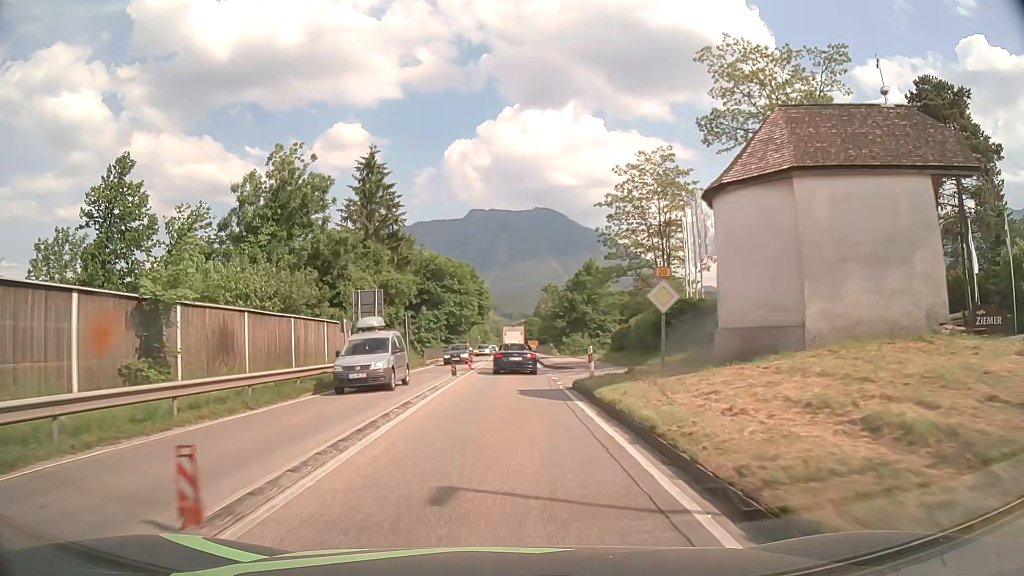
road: primary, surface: asphalt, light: Day
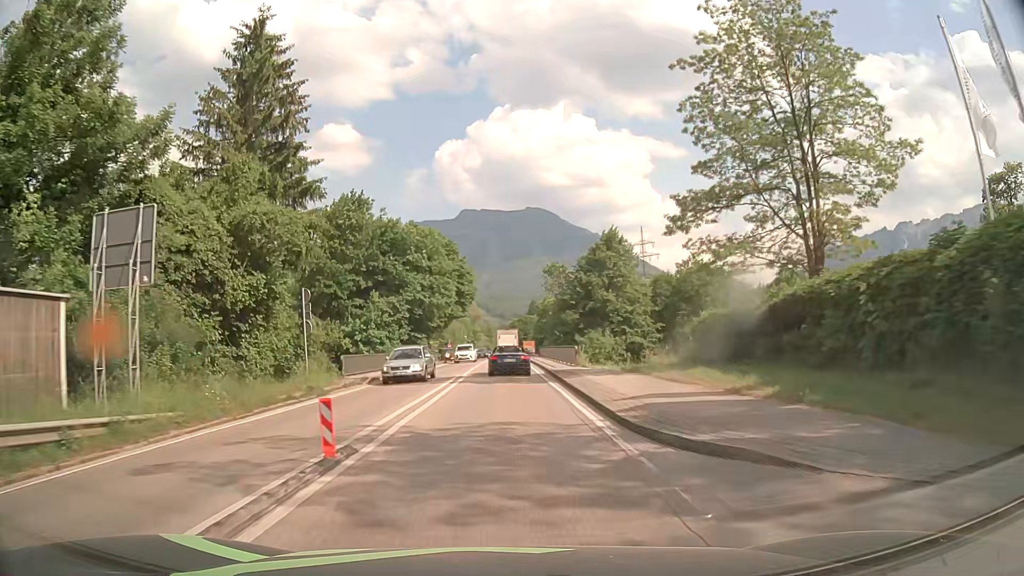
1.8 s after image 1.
(+0.2, +25.5) m; +1°
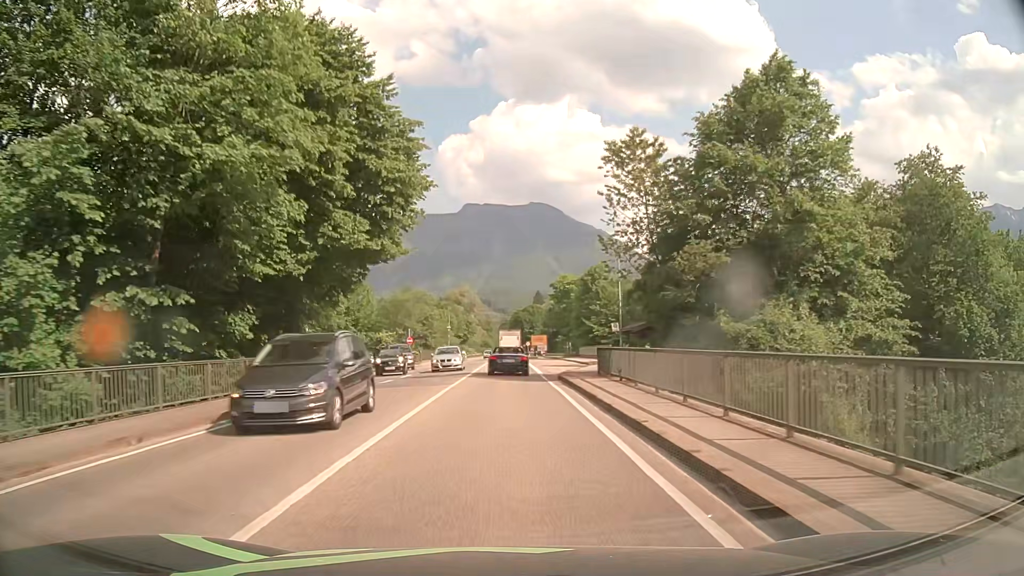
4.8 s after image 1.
(0.0, +44.1) m; 0°
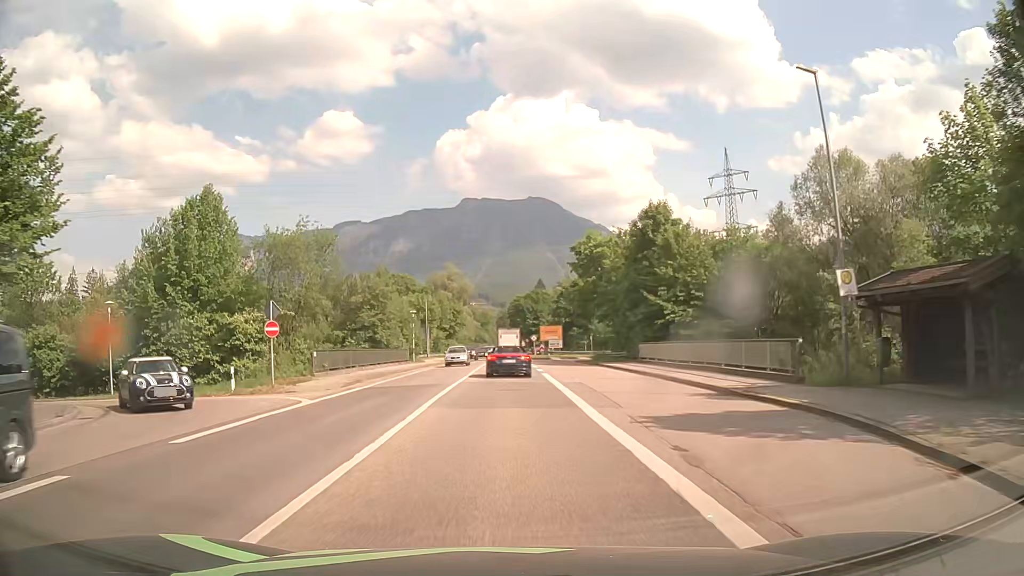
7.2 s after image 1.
(+0.1, +35.4) m; 0°
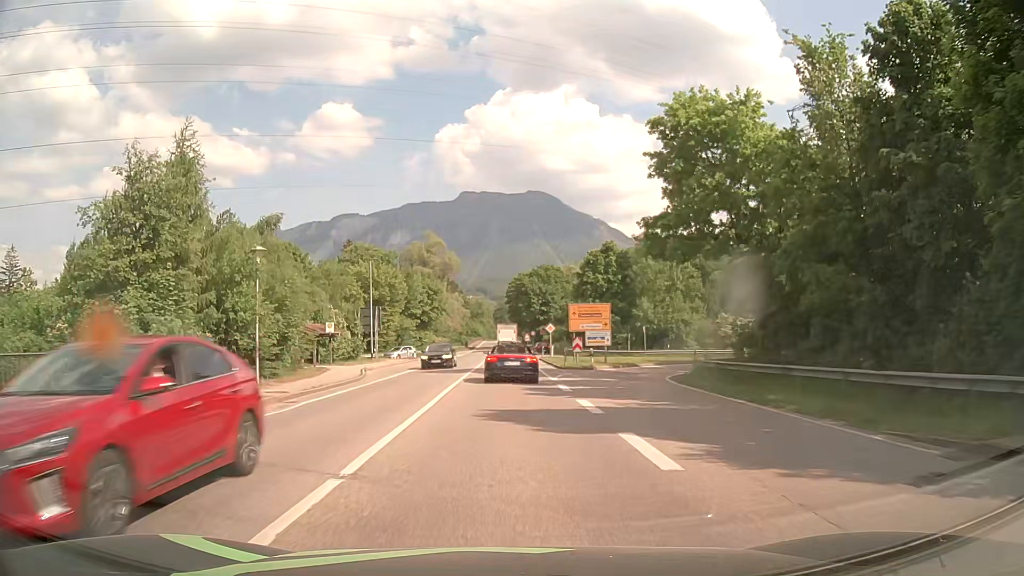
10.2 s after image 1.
(+0.2, +38.8) m; 0°
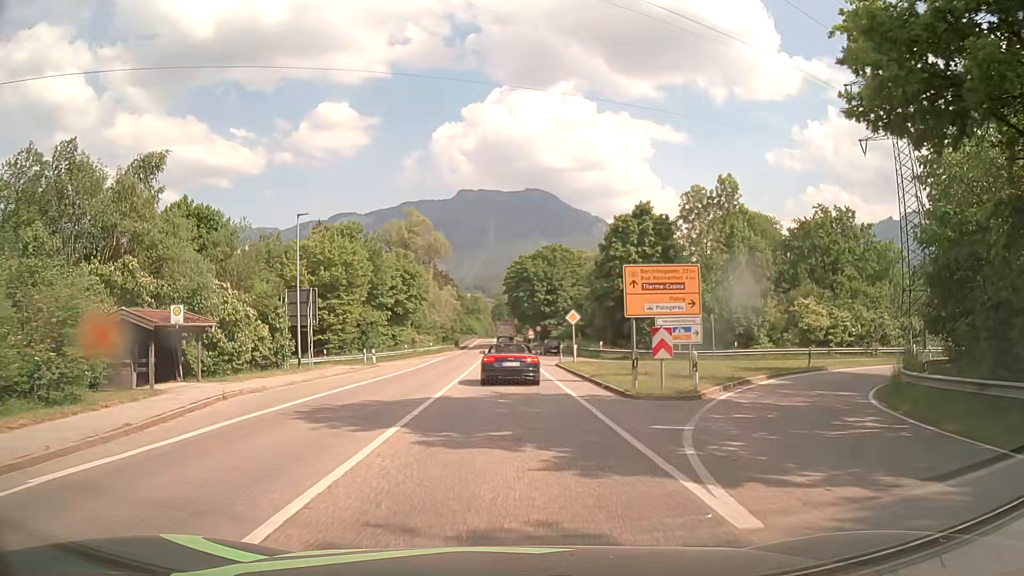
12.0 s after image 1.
(+0.1, +20.3) m; 0°
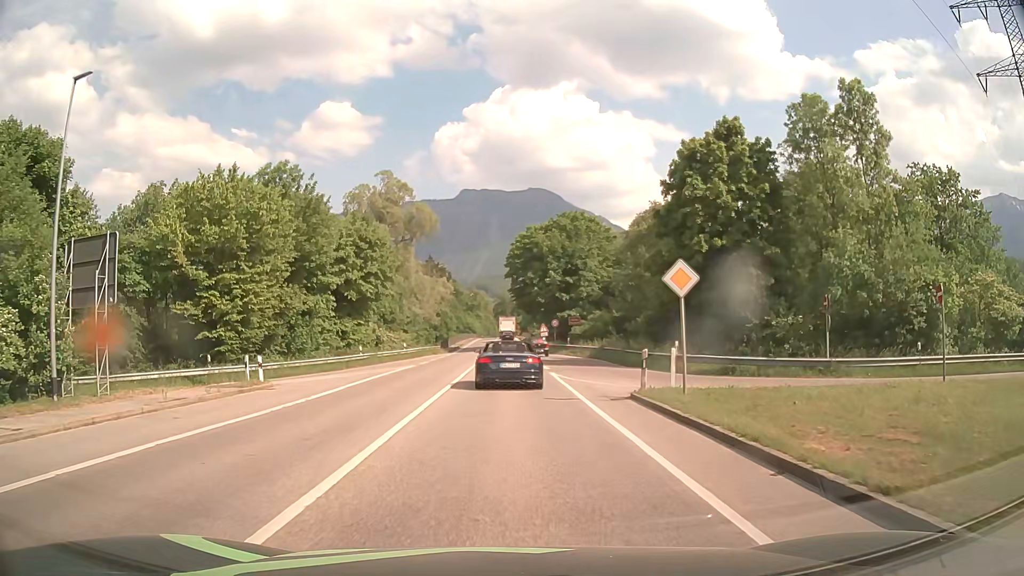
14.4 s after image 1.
(+0.1, +22.4) m; 0°
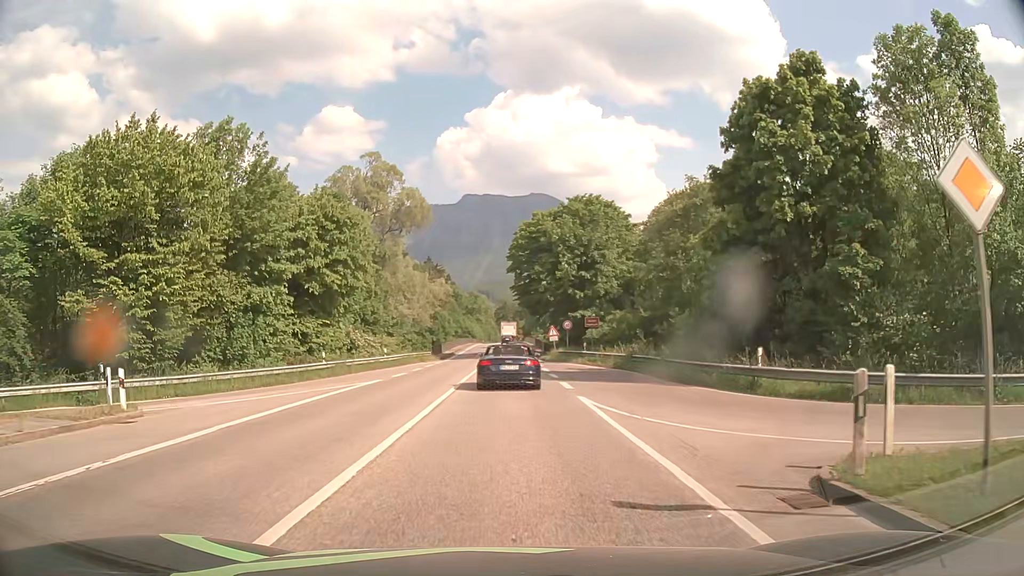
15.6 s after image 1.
(-0.1, +9.9) m; -1°
(0, +10) (0, +20) (0, +30) (0, +40) (0, +50) (0, +60) (+1, +70) (+1, +80) (+1, +90) (+1, +100) m
